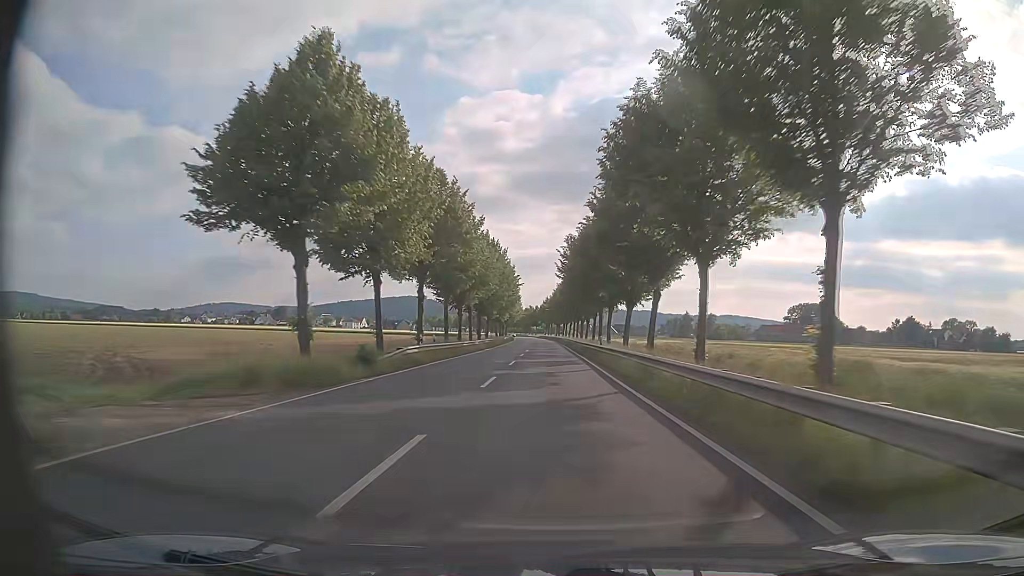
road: primary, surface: asphalt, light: Day
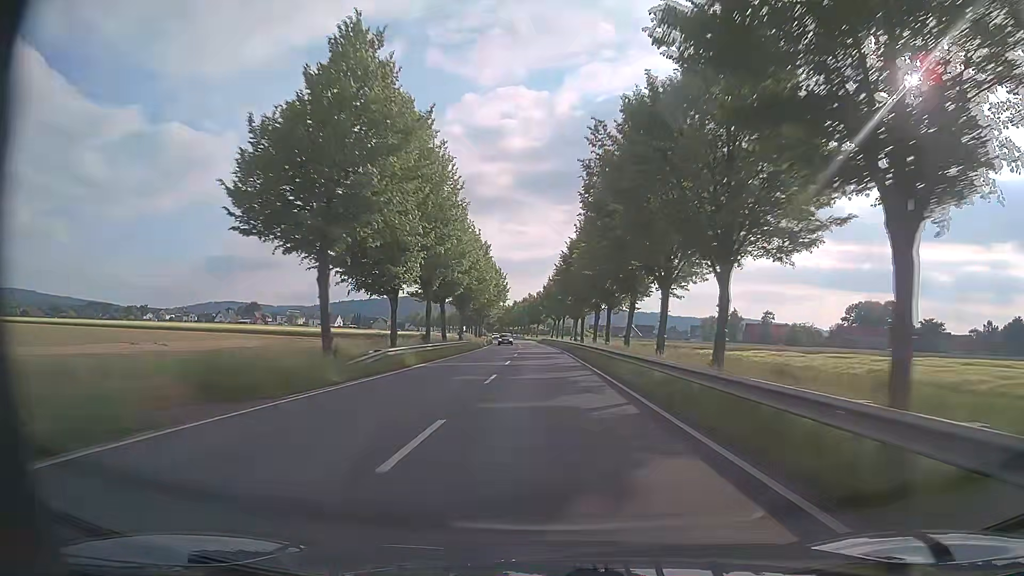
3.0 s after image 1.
(-0.2, +82.0) m; -1°
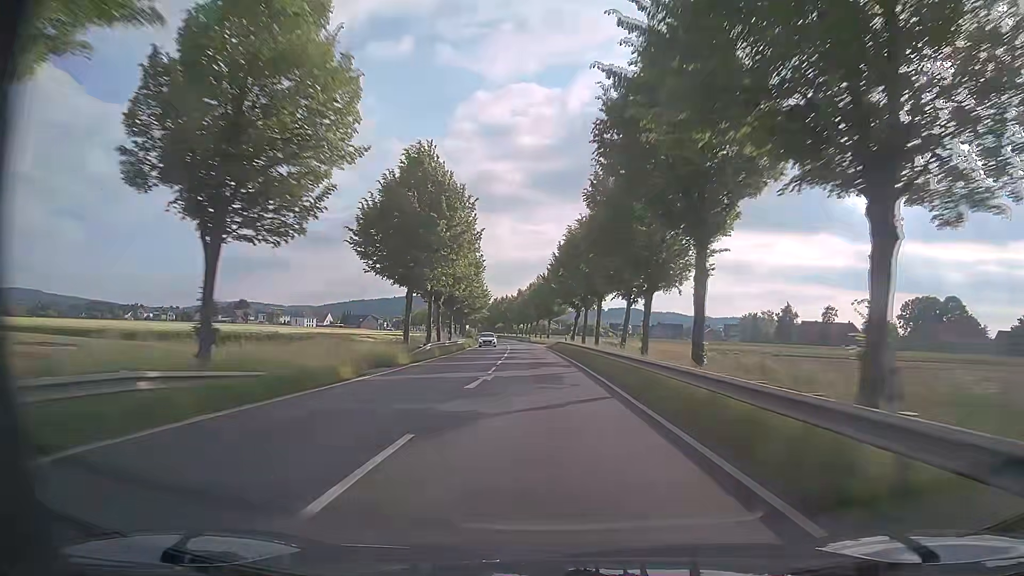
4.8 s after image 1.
(-0.4, +49.3) m; -1°
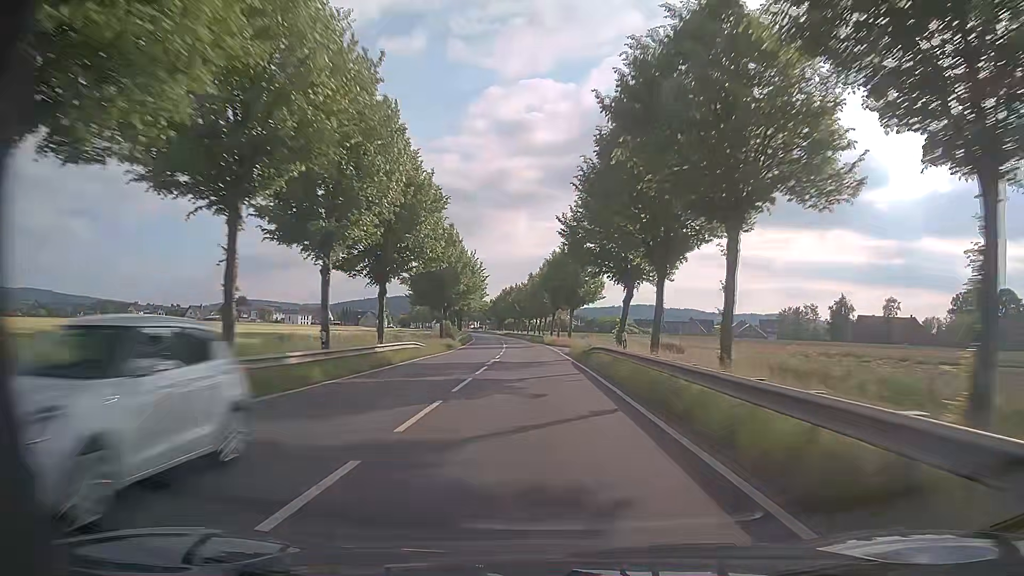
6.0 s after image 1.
(-0.4, +32.3) m; -1°
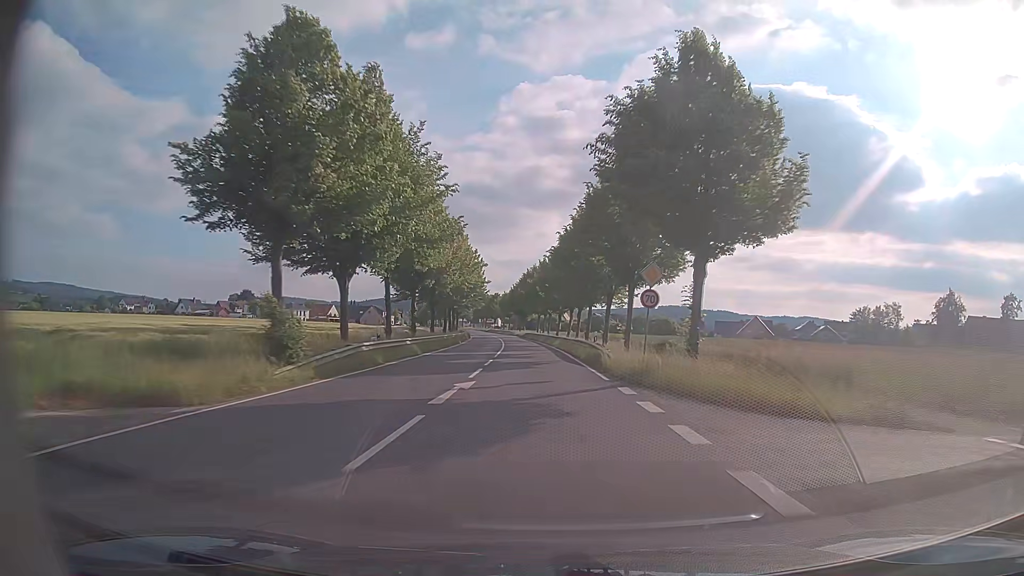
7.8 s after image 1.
(-1.3, +44.2) m; -3°
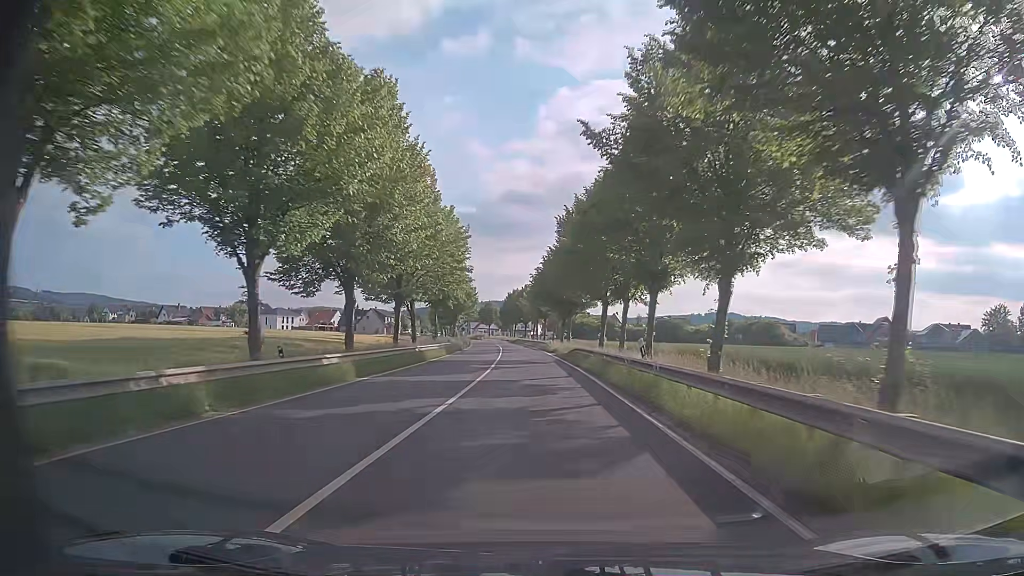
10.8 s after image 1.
(-1.8, +59.4) m; -3°
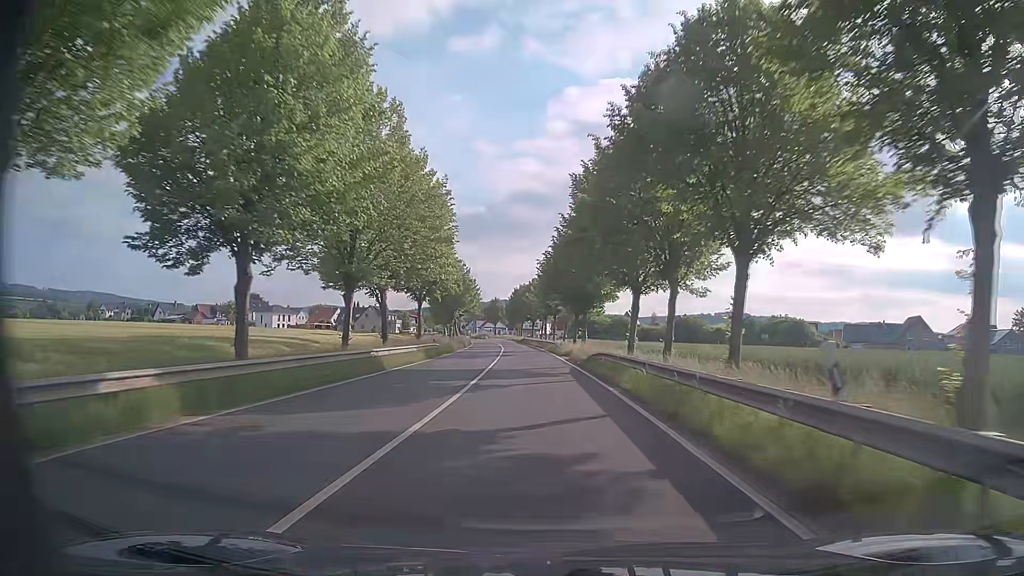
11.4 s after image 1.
(-0.1, +11.3) m; -1°
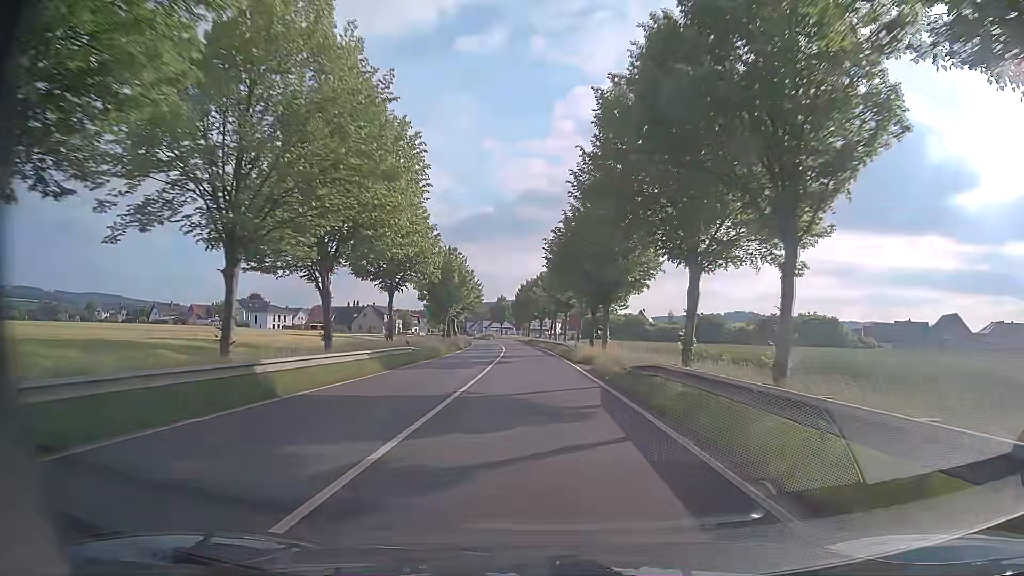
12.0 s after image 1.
(-0.1, +11.4) m; -1°
(0, +10) (0, +20) (-1, +30) (-1, +40) (-1, +50) (-2, +60) (-3, +70) (-4, +80) (-4, +90) (-5, +100) m
